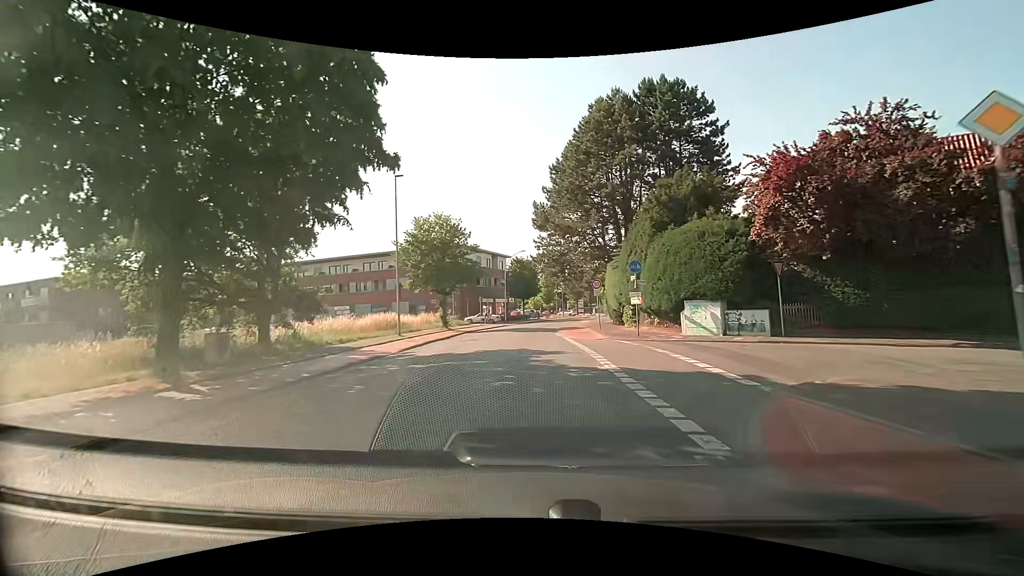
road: tertiary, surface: asphalt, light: Day
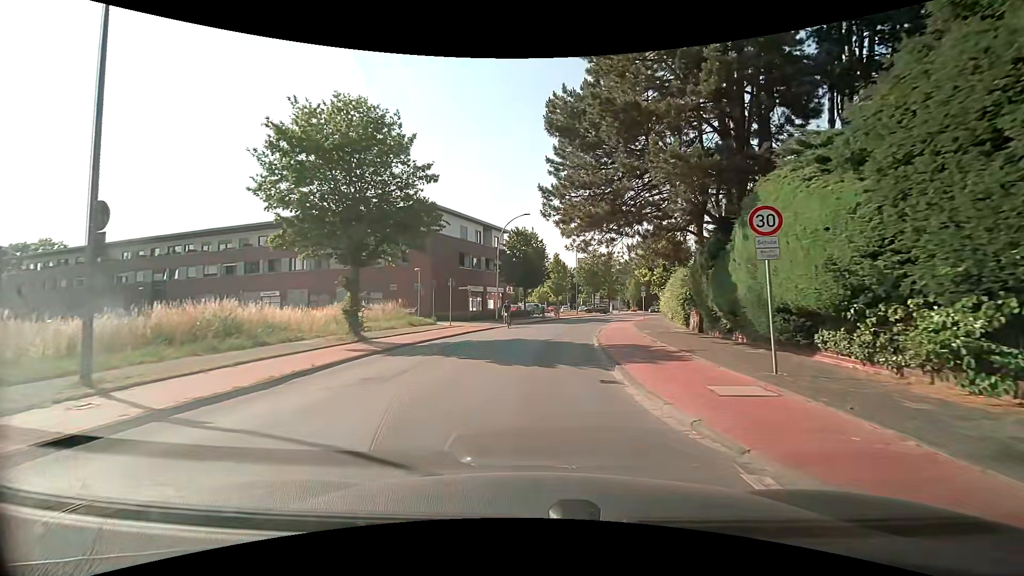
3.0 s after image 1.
(+0.4, +22.4) m; +2°
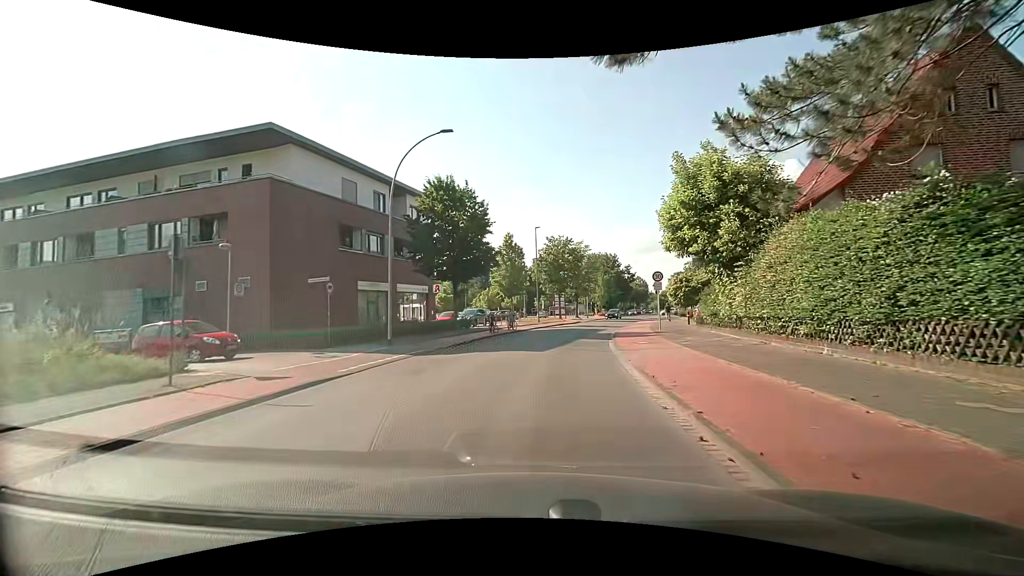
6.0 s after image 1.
(+0.7, +21.9) m; +4°
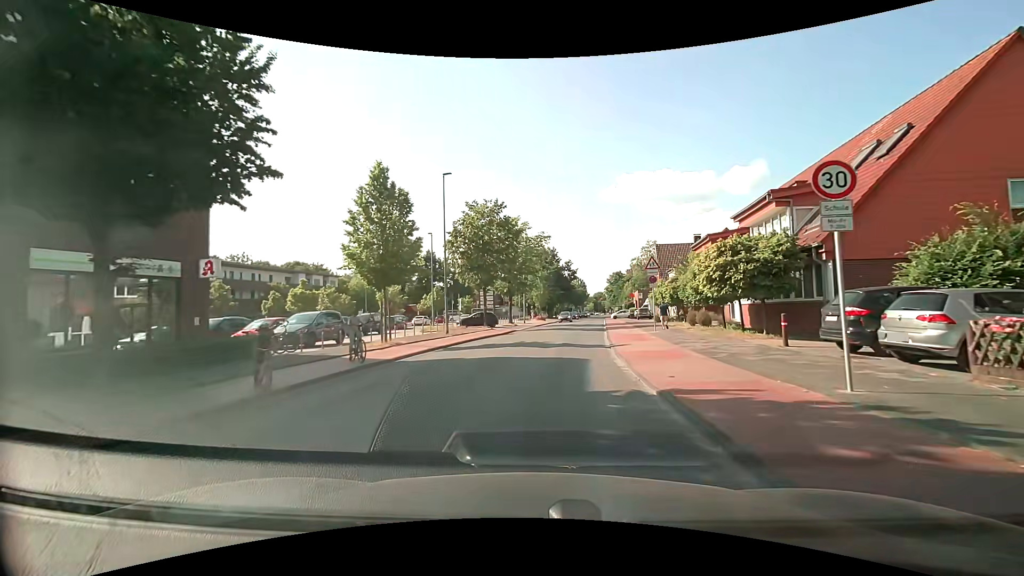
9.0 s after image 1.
(+1.6, +21.9) m; +8°
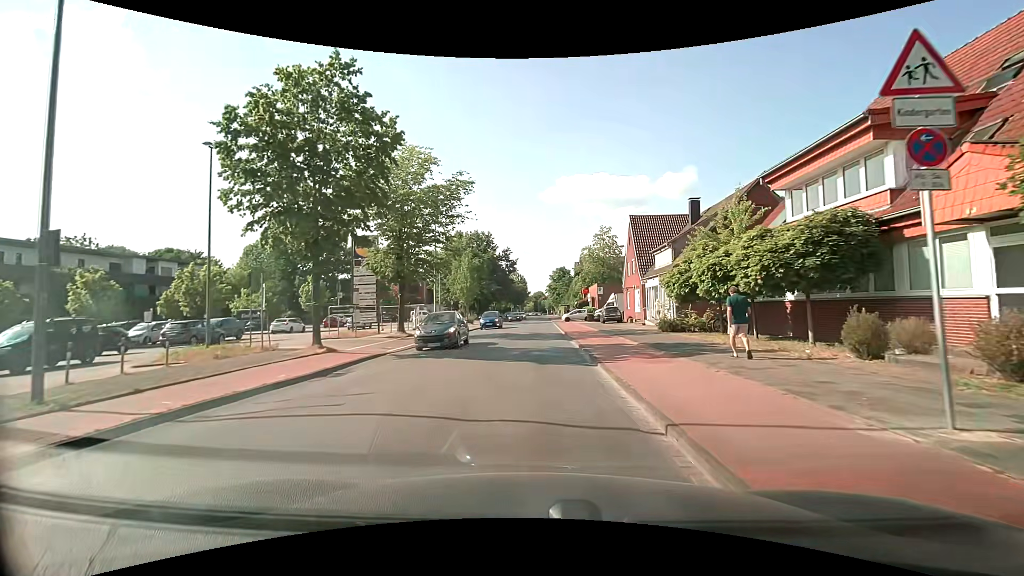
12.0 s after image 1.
(+1.7, +22.4) m; +7°
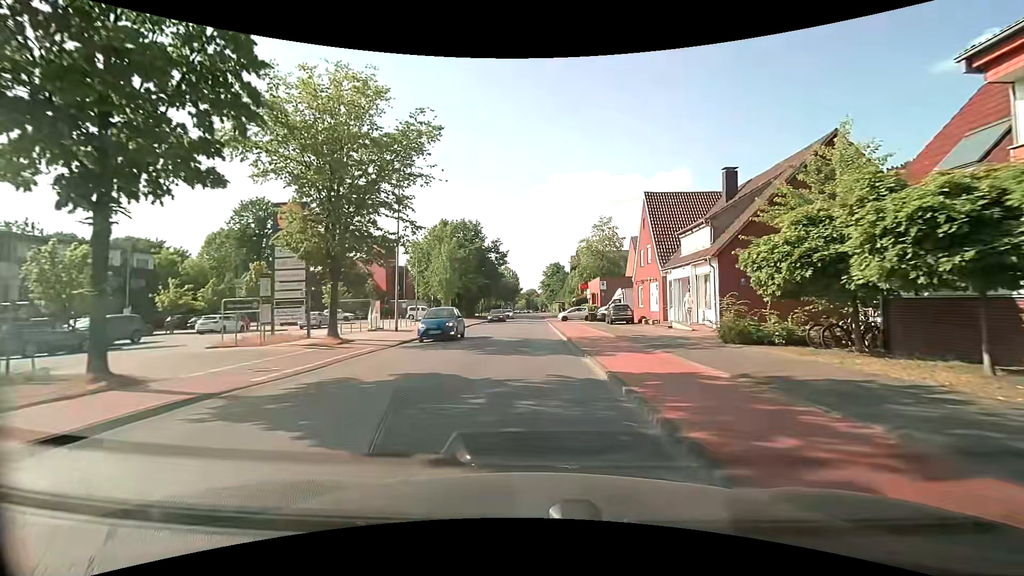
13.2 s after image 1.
(+0.1, +9.1) m; -1°
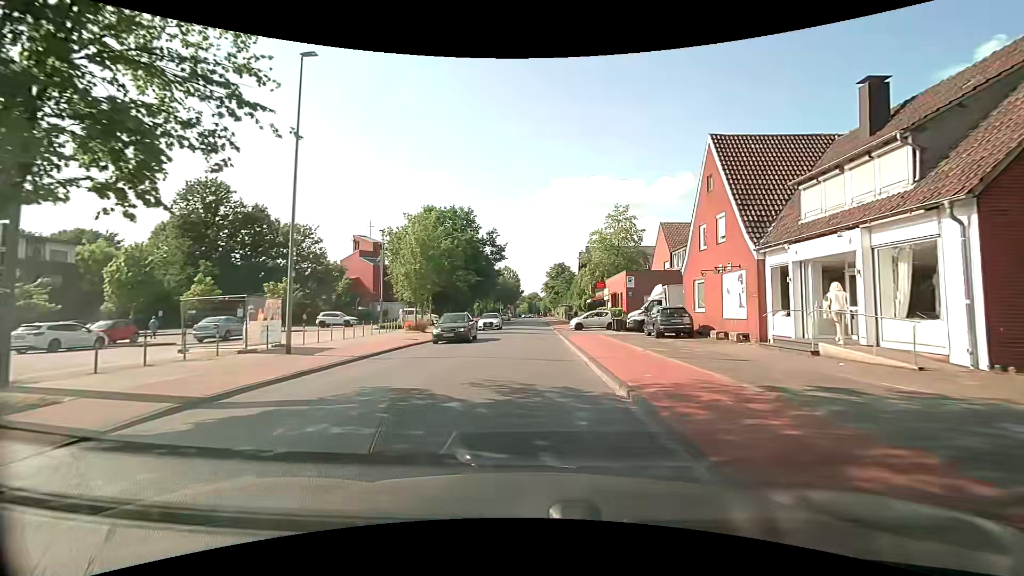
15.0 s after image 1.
(+0.5, +13.8) m; +2°
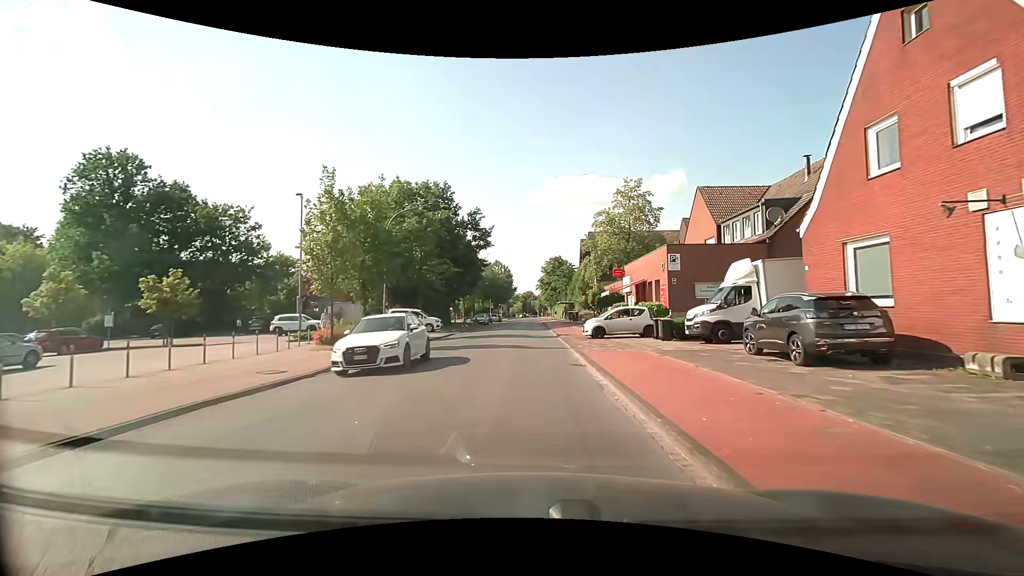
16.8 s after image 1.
(+0.2, +14.0) m; +1°
(0, +10) (0, +20) (0, +30) (0, +40) (0, +50) (0, +60) (0, +70) (0, +80) (0, +90) (0, +100) m
